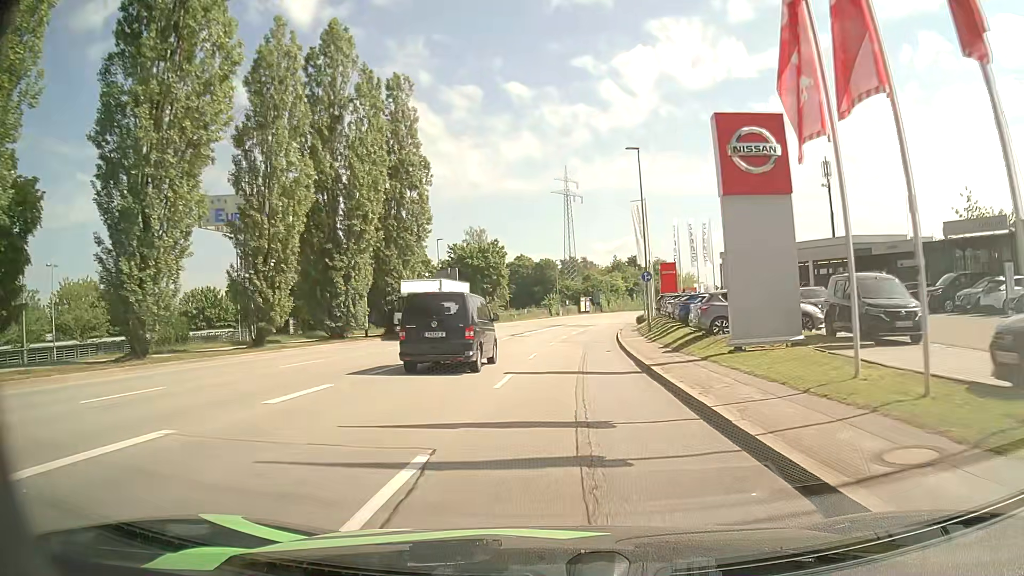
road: tertiary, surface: asphalt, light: Day
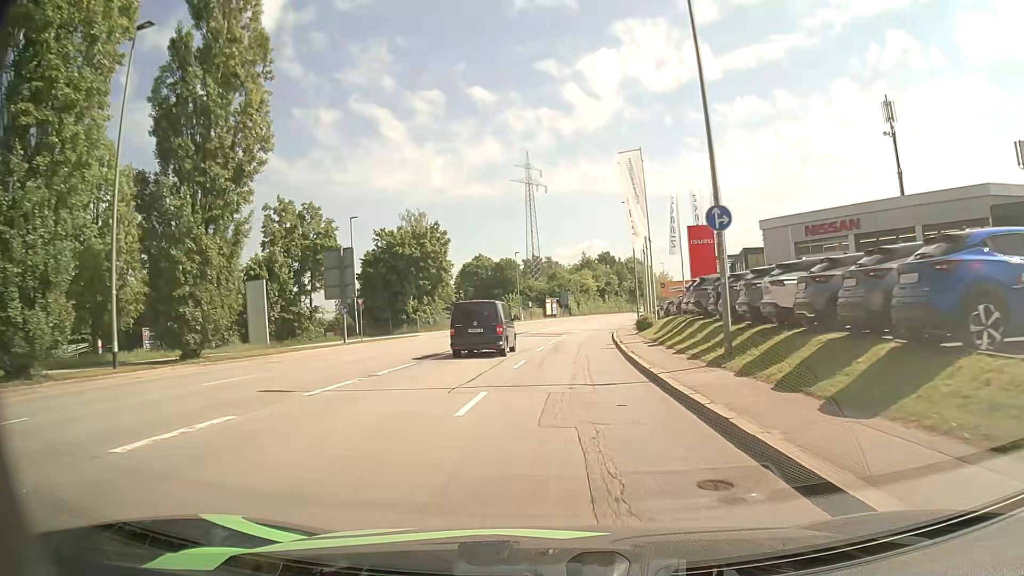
(+0.7, +21.9) m; +4°
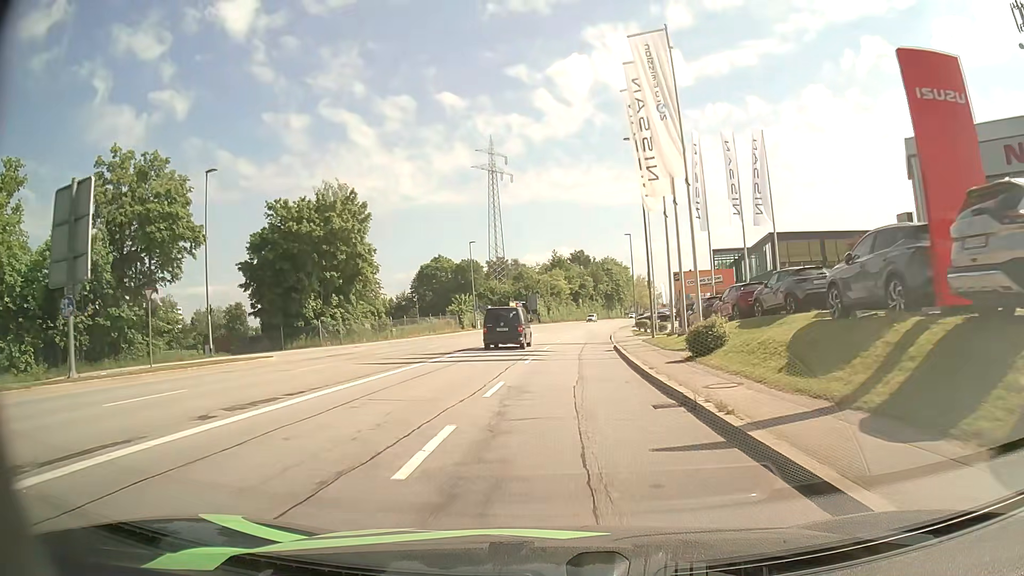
(+0.2, +21.5) m; +2°
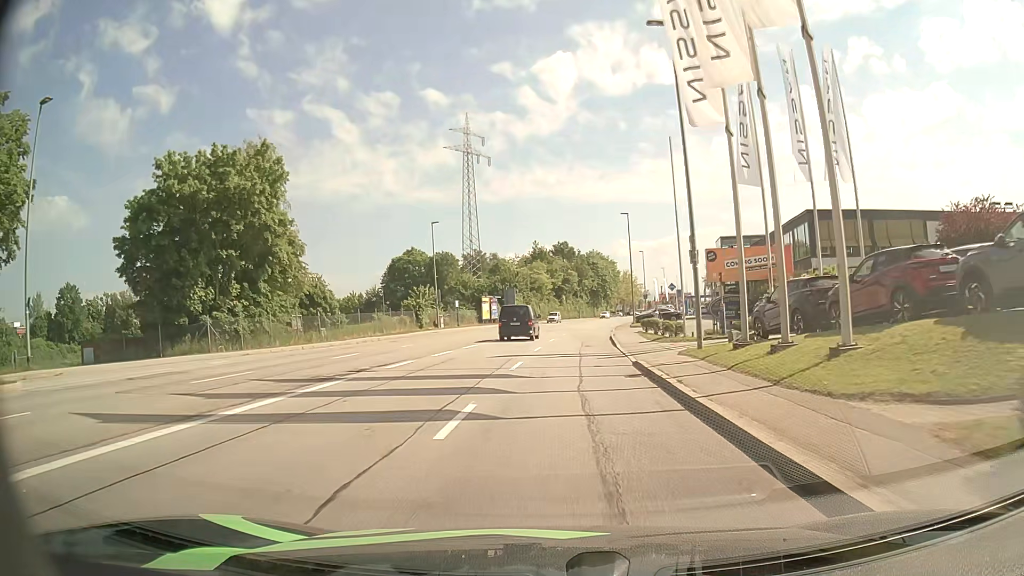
(+0.2, +14.1) m; +2°
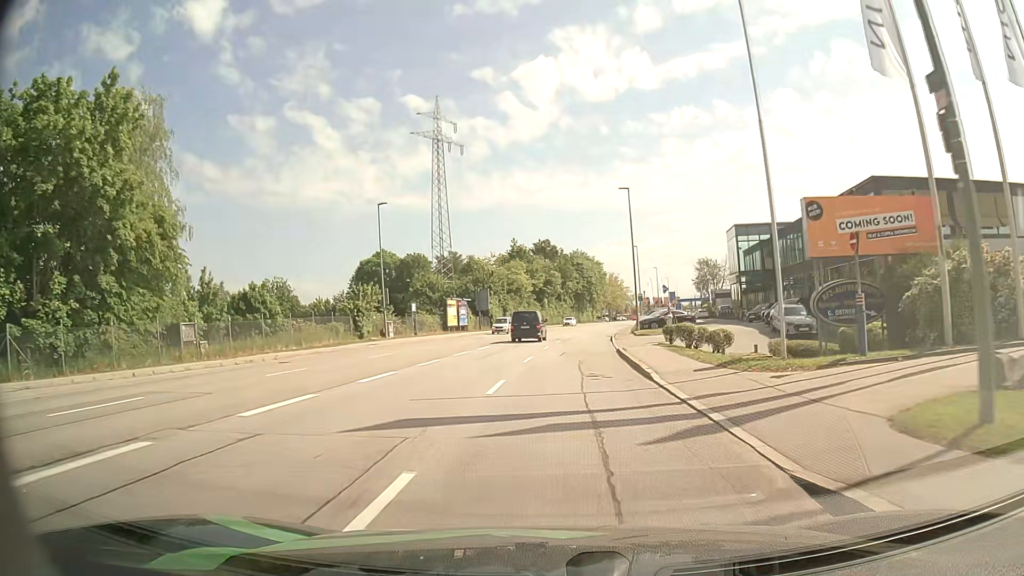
(+0.1, +14.3) m; +2°
